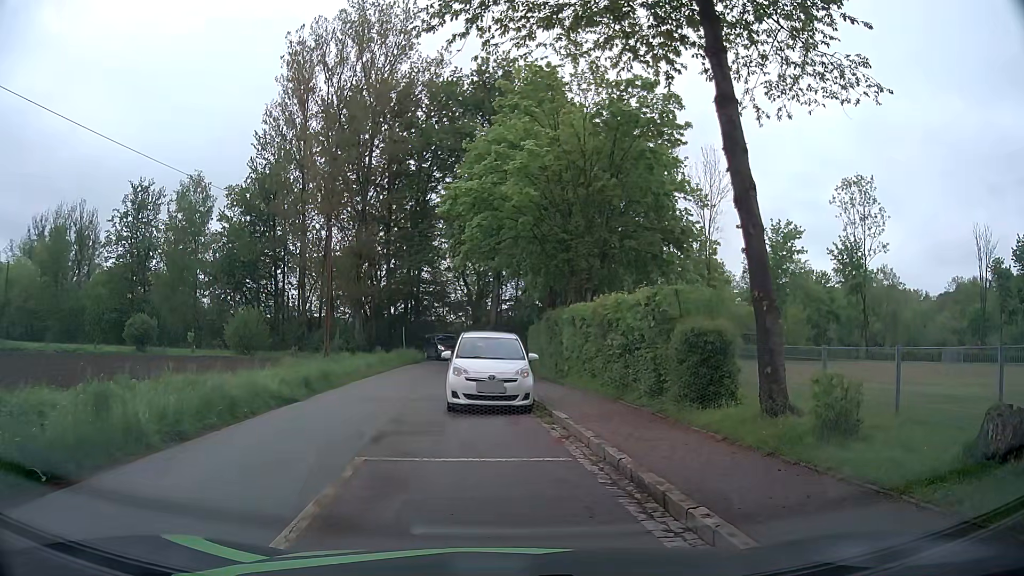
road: tertiary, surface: asphalt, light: Day
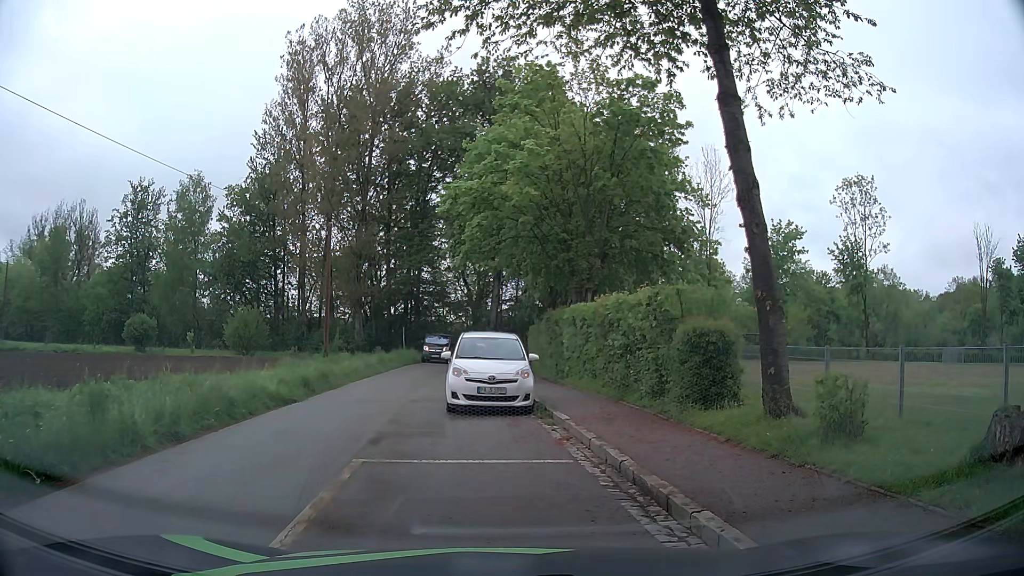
(0.0, +0.2) m; 0°
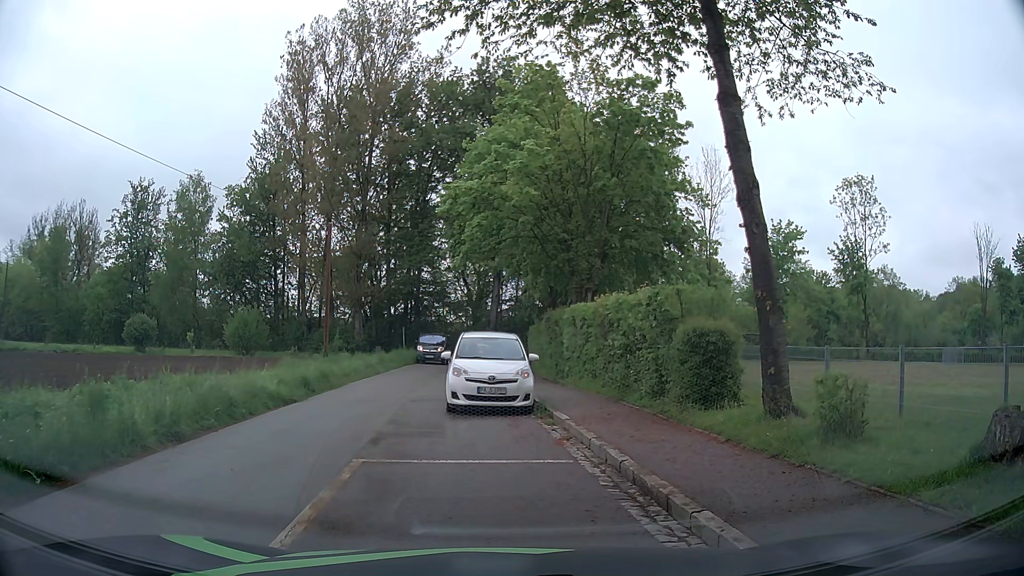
(0.0, 0.0) m; 0°
